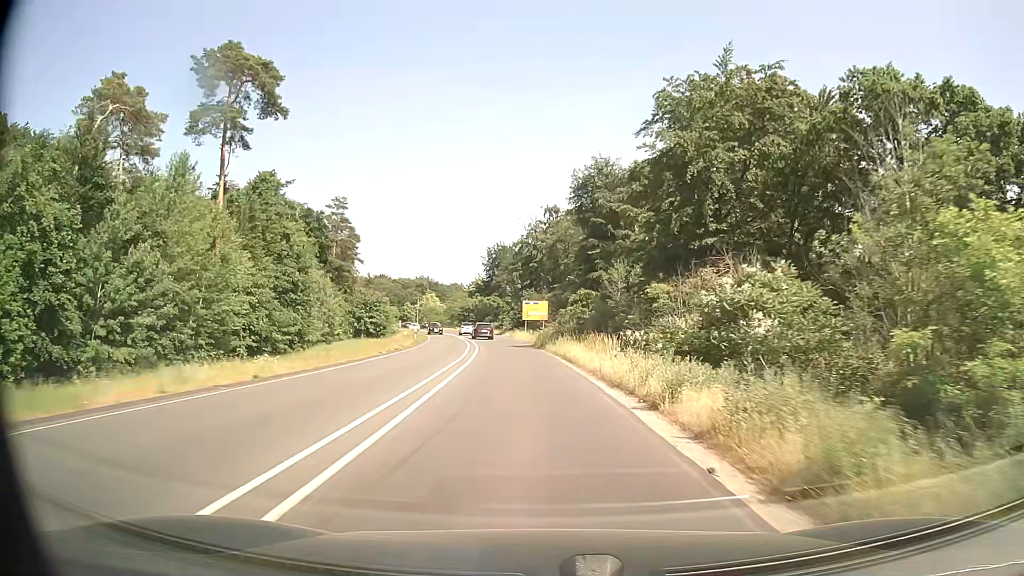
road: secondary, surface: asphalt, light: Day
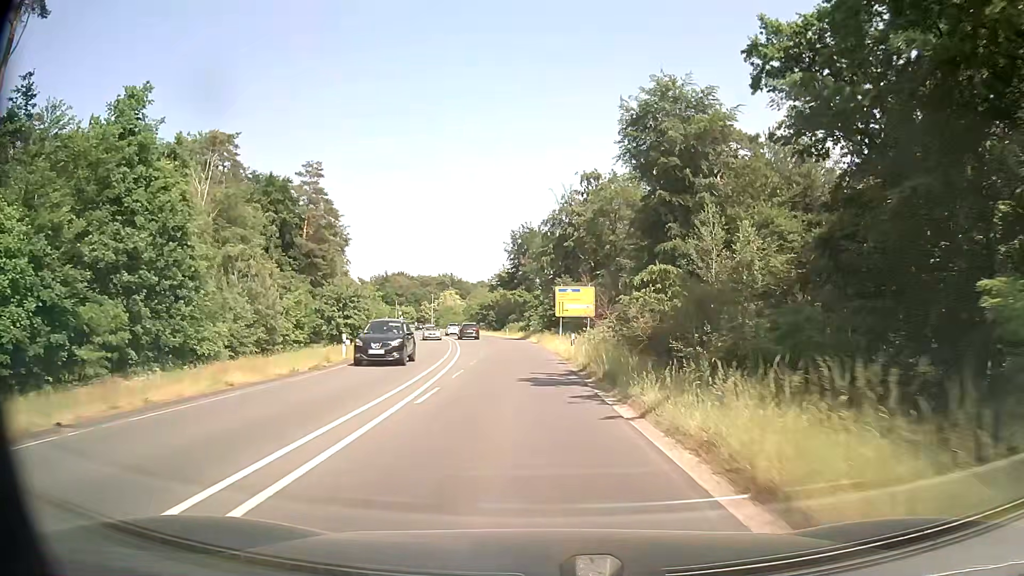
(-0.7, +27.9) m; -3°
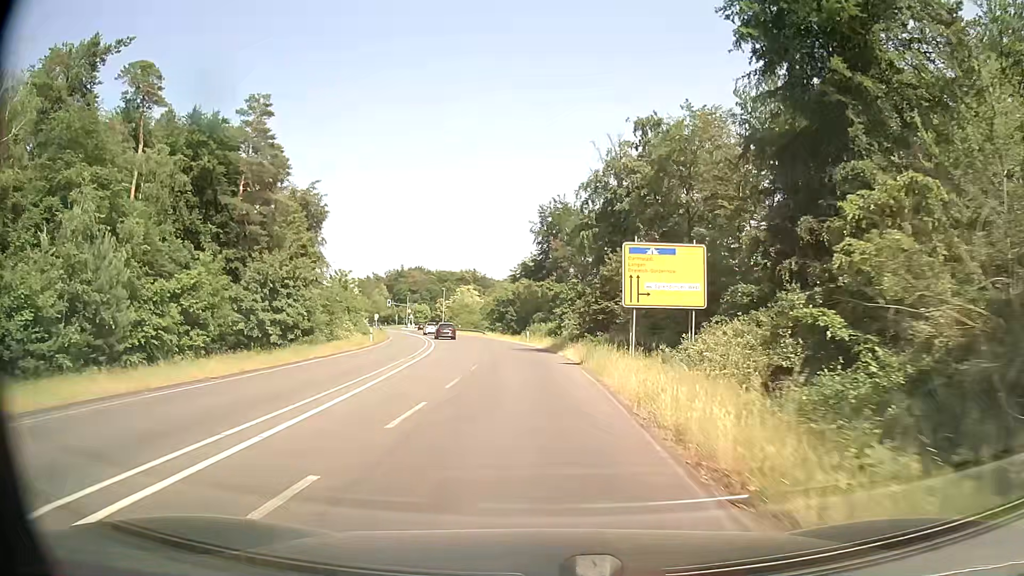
(-0.7, +27.0) m; -3°
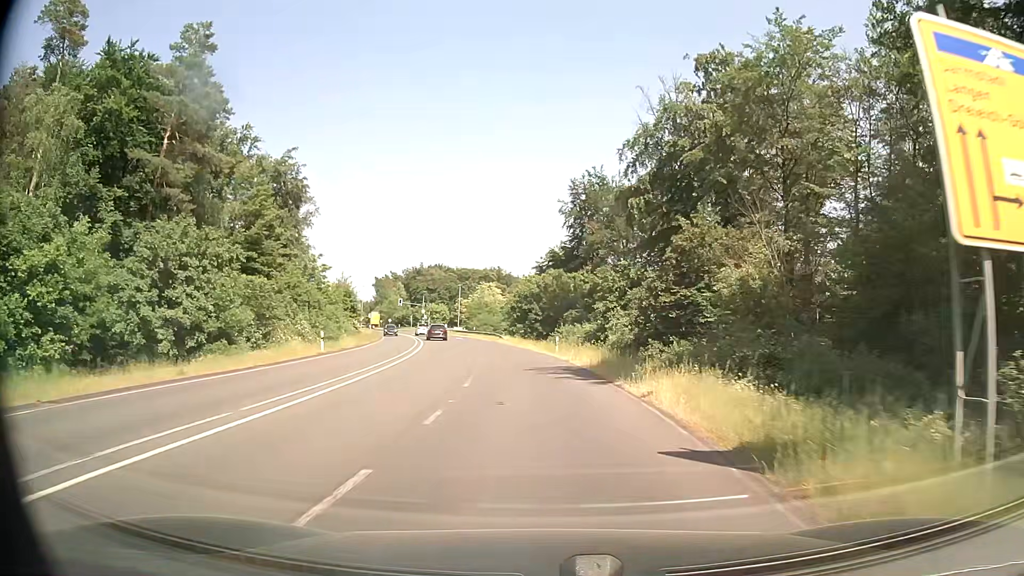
(-0.4, +17.7) m; -2°
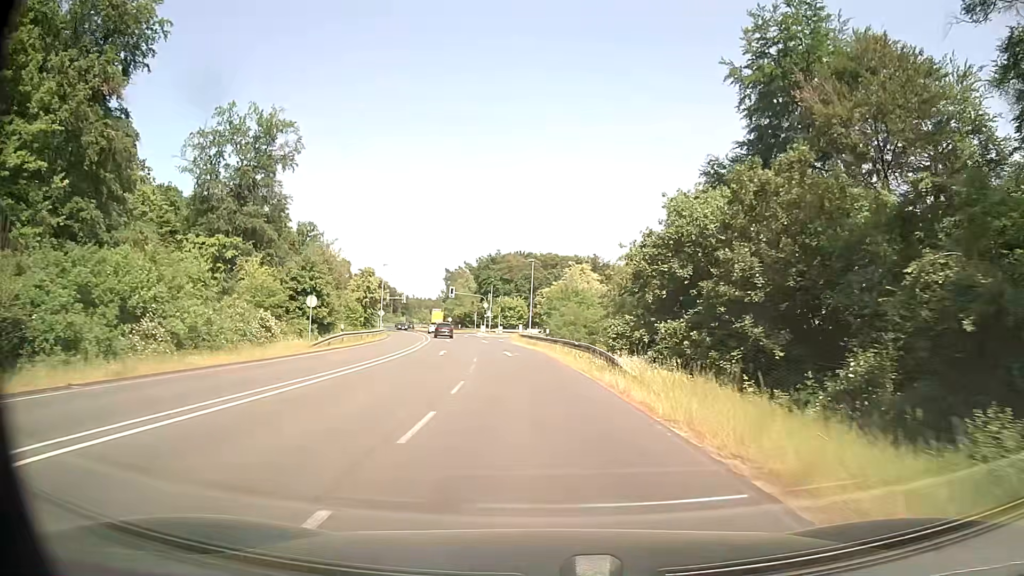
(-3.1, +43.6) m; -8°
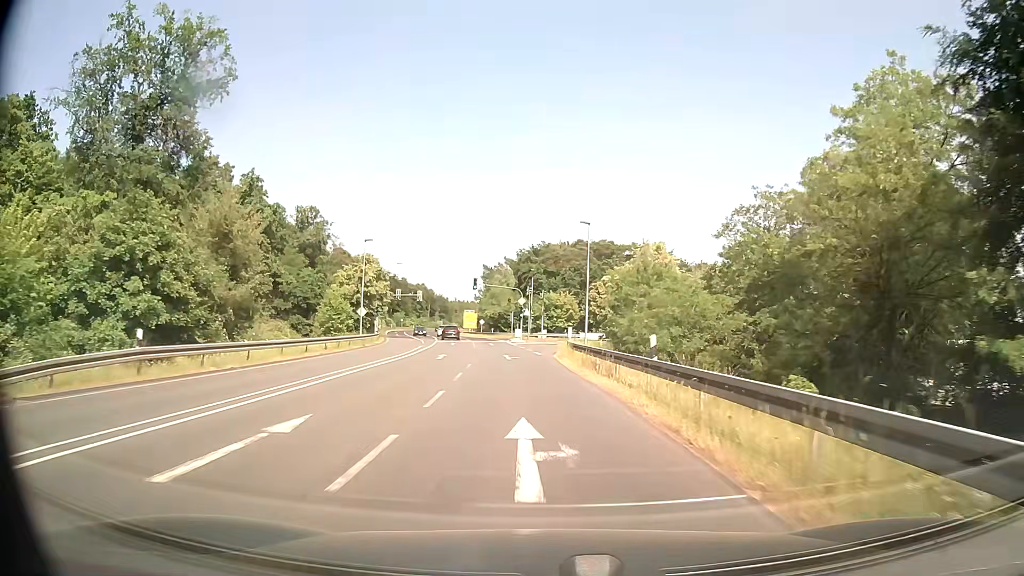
(-0.9, +26.2) m; -4°
(0, +10) (-1, +20) (-1, +30) (-2, +40) (-3, +50) (-4, +60) (-6, +70) (-7, +80) (-9, +89) (-11, +99) m
